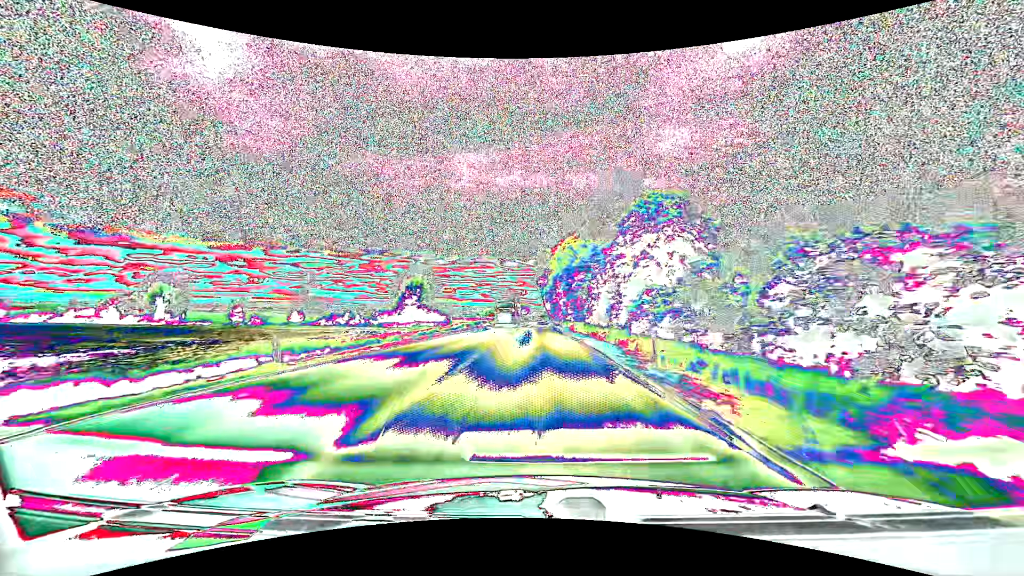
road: primary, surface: asphalt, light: Day
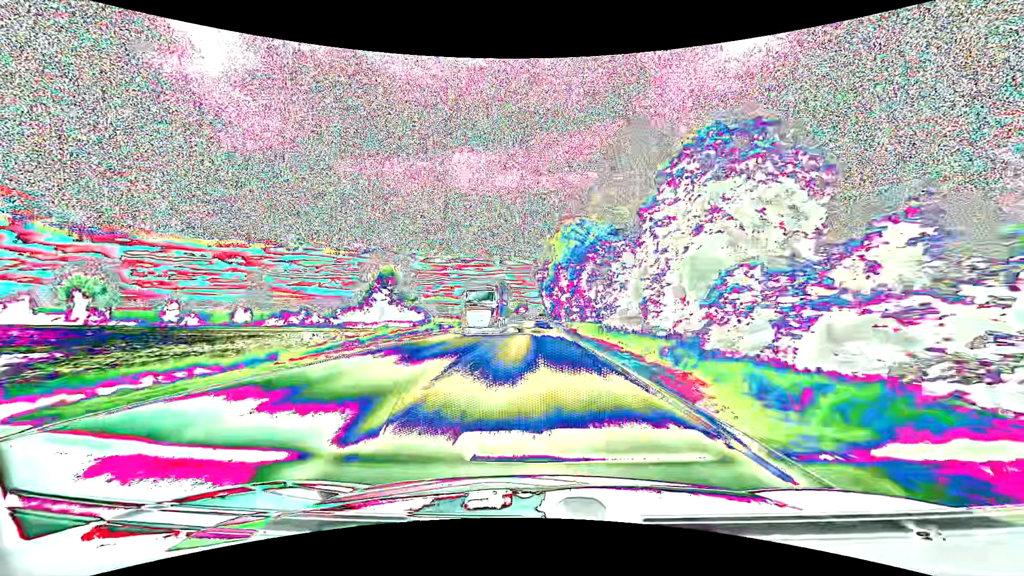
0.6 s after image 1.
(0.0, +13.6) m; 0°
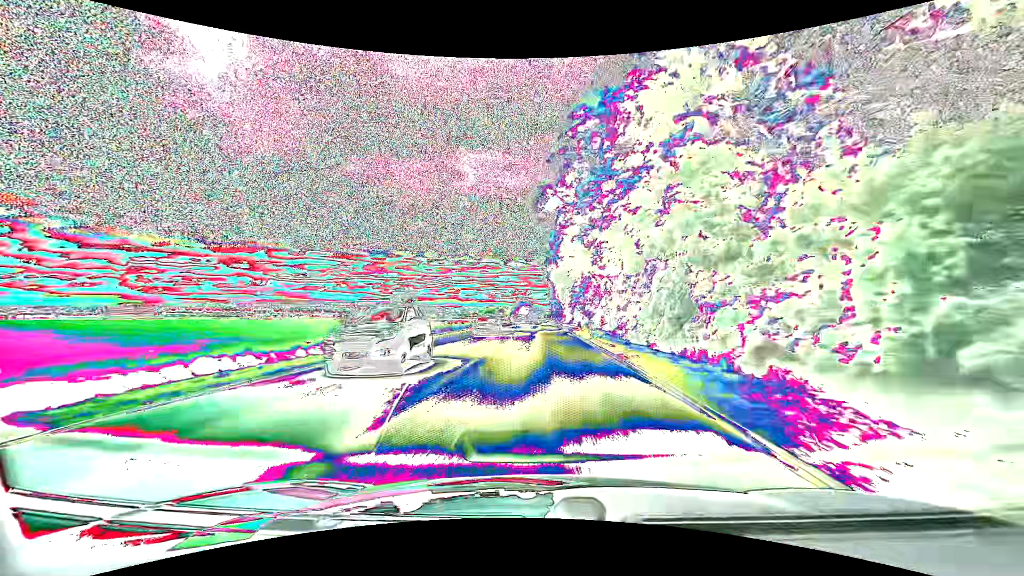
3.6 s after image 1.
(-0.3, +68.9) m; -1°
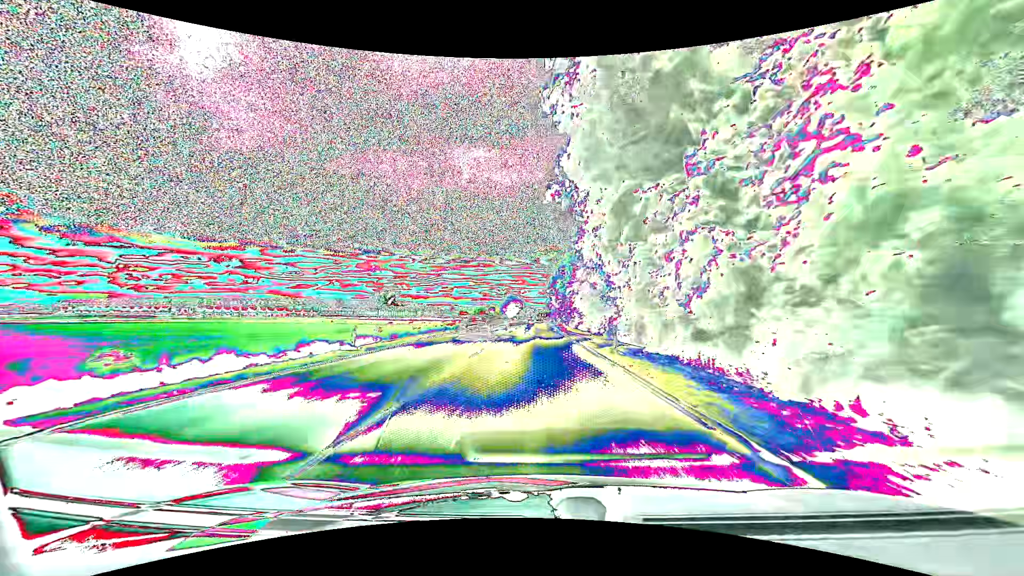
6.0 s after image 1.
(+0.9, +56.2) m; +1°
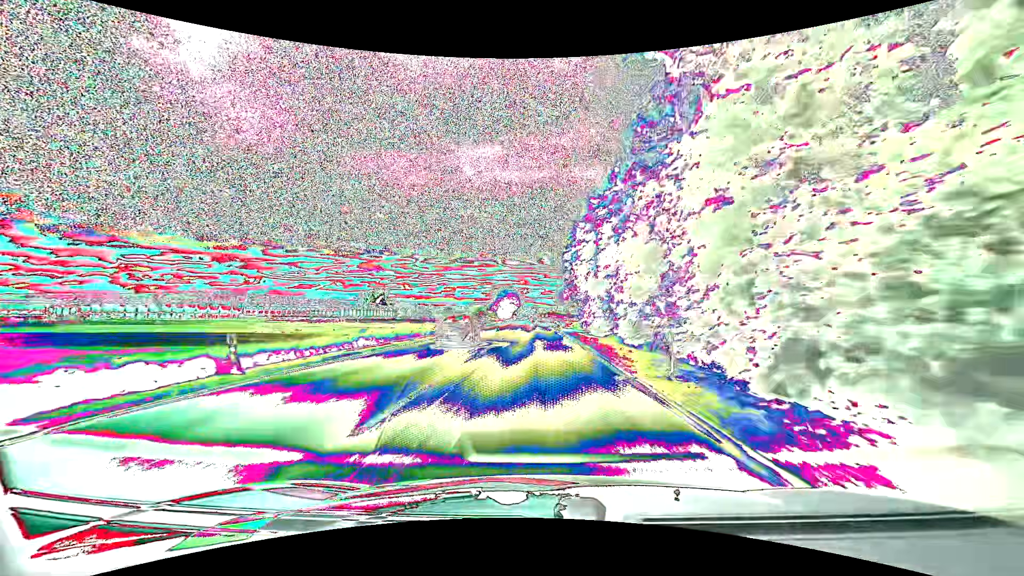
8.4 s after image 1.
(-0.1, +57.6) m; 0°
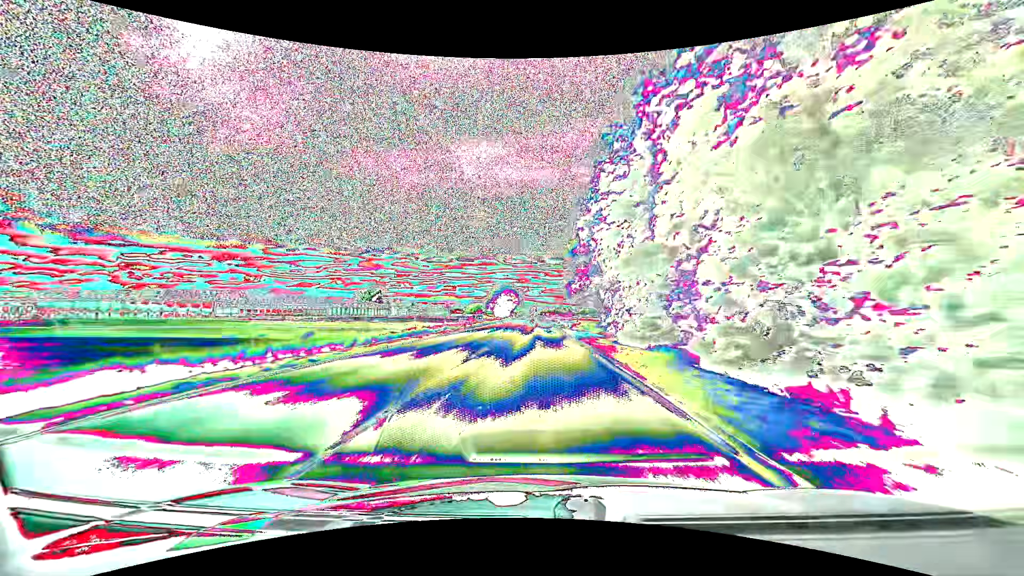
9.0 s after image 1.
(0.0, +14.6) m; 0°
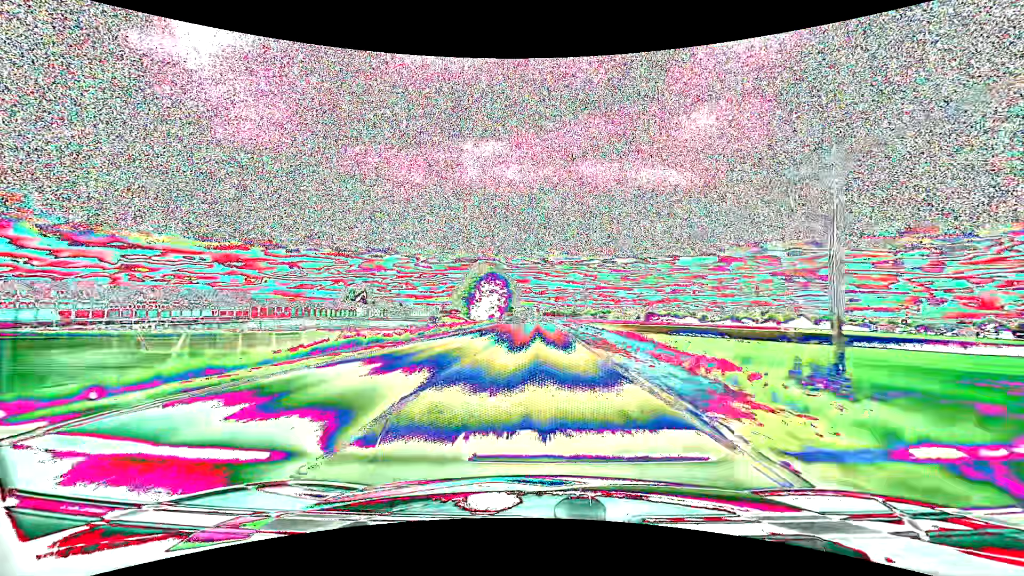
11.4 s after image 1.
(-0.2, +59.2) m; 0°
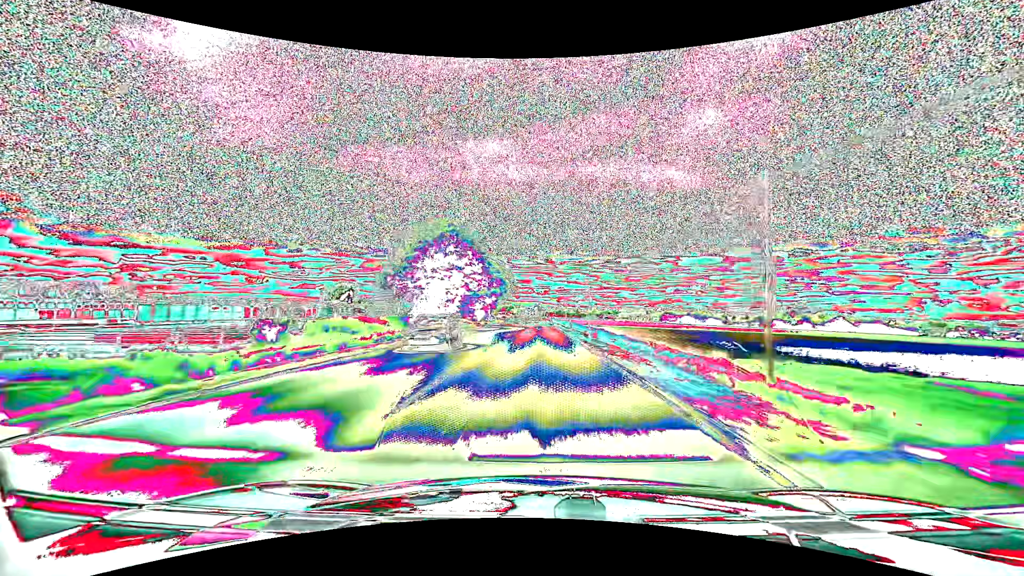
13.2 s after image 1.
(-0.1, +45.1) m; 0°
(0, +10) (0, +20) (0, +30) (0, +40) (0, +50) (0, +60) (0, +70) (0, +80) (0, +90) (0, +100) m
